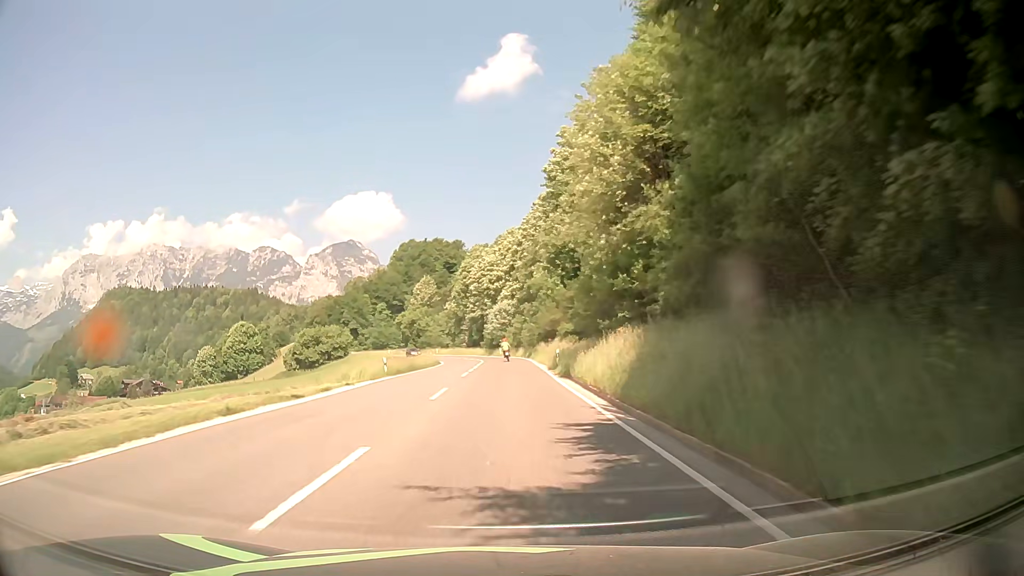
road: primary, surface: asphalt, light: Day
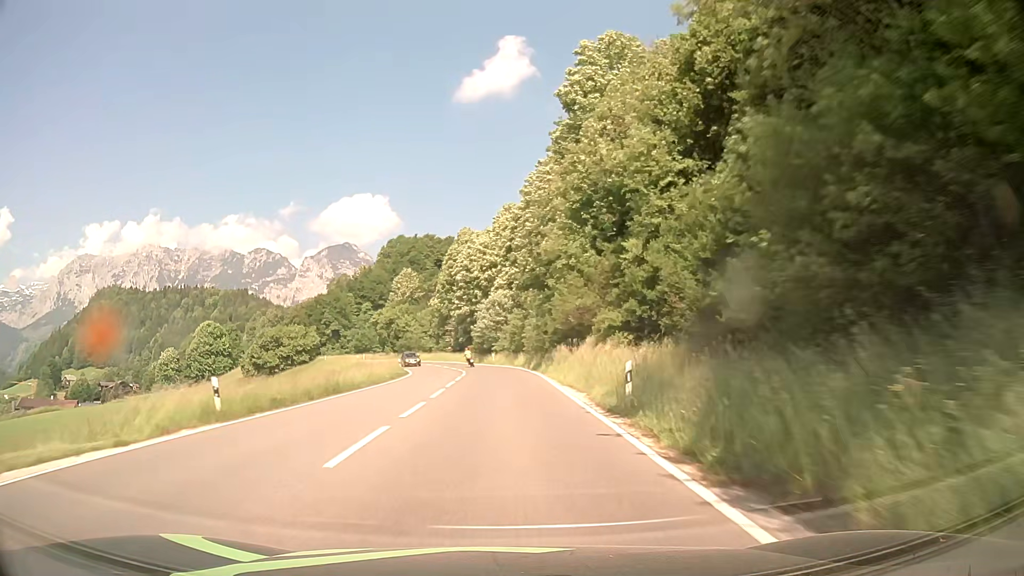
(+0.1, +21.4) m; +1°
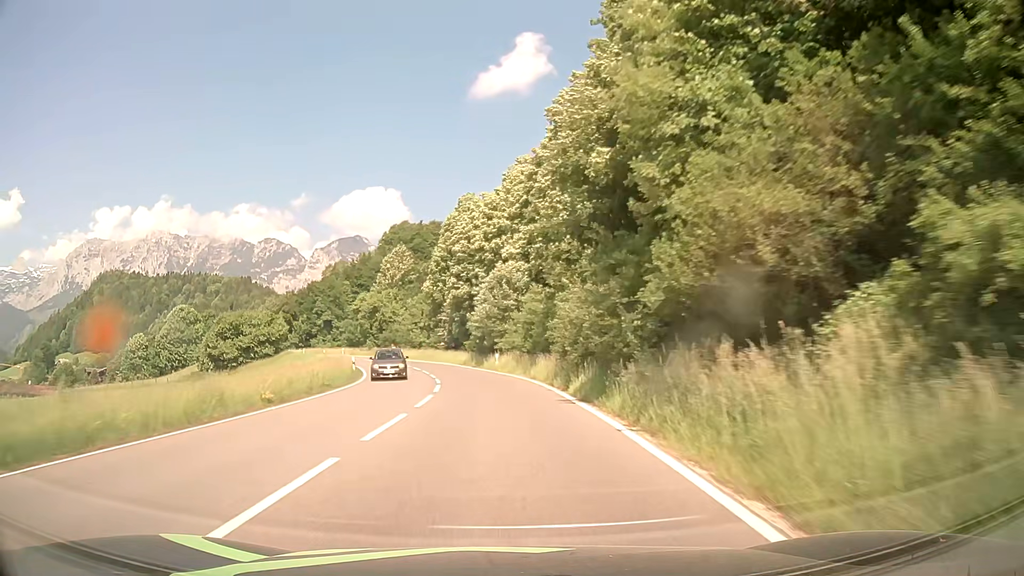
(-0.2, +21.5) m; -1°
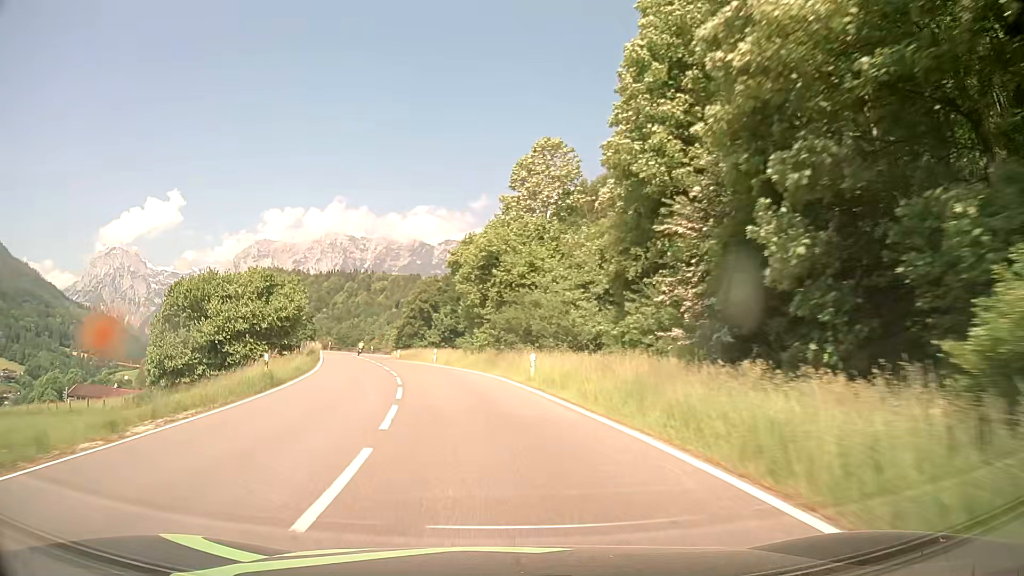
(-5.6, +53.2) m; -15°
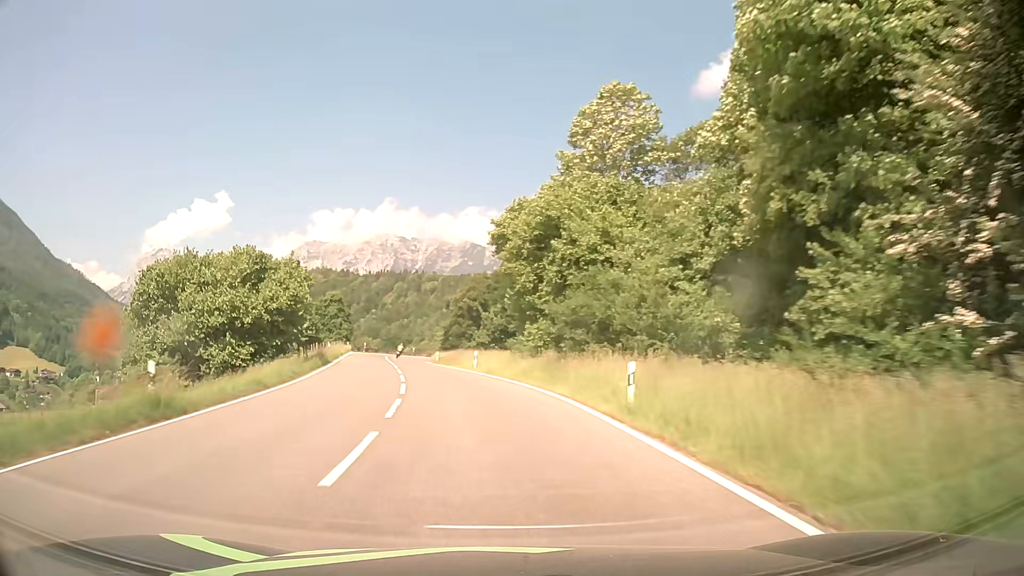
(-0.4, +10.7) m; -4°
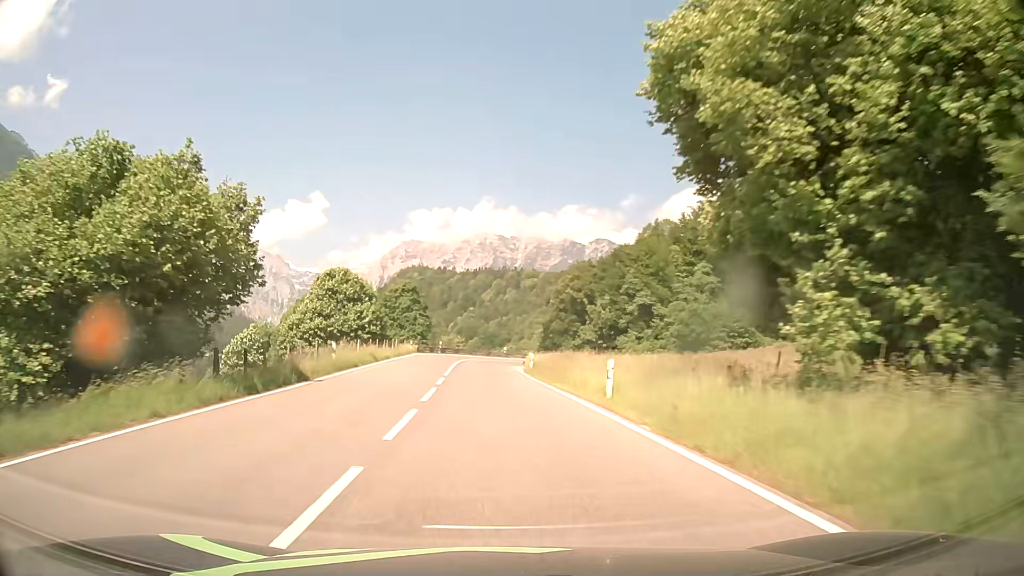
(-1.7, +21.2) m; -9°
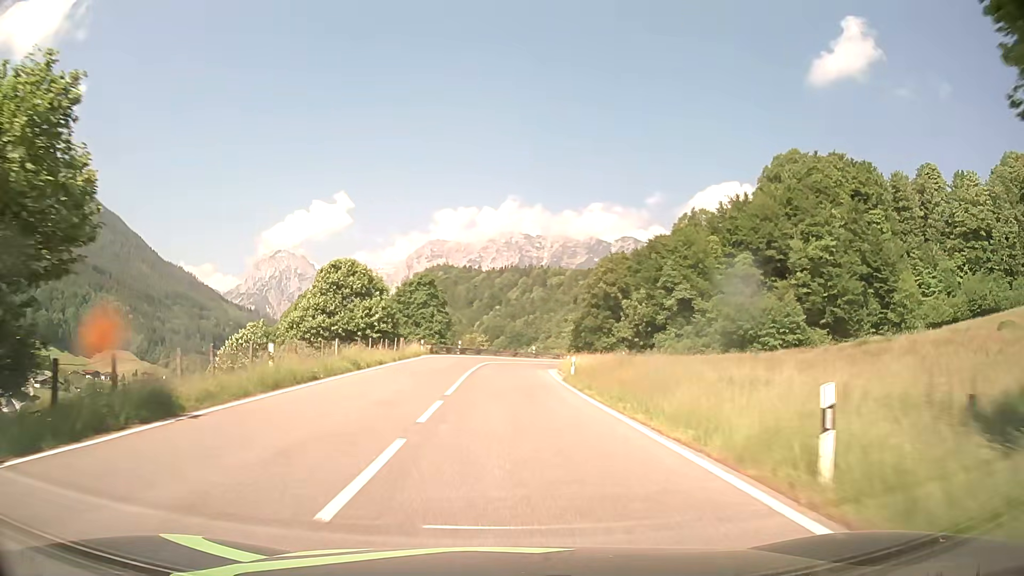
(-0.3, +10.0) m; -2°
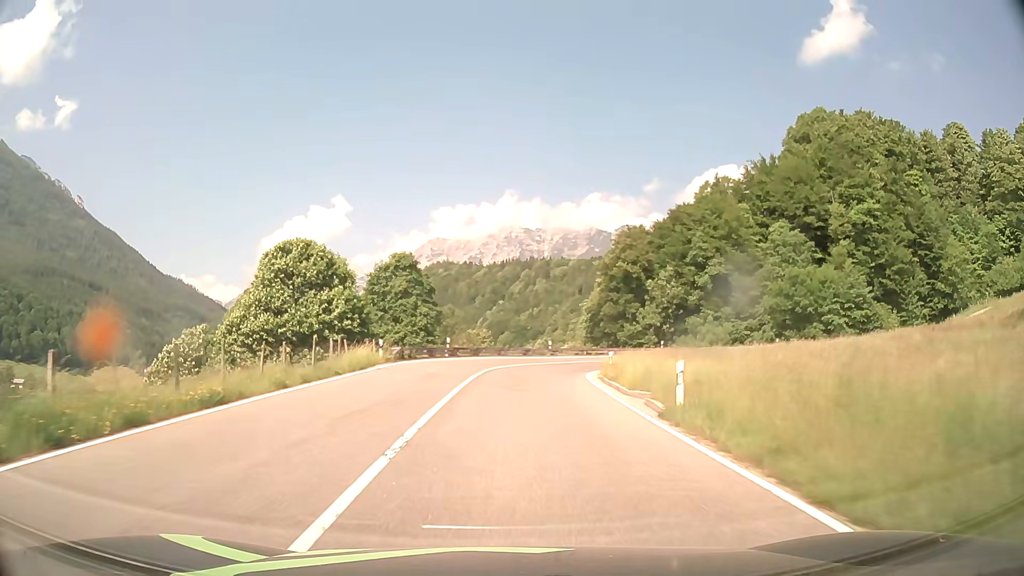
(-0.2, +18.2) m; -1°
(0, +10) (0, +20) (+1, +30) (+3, +40) (+7, +49) (+14, +56) (+22, +61) (+32, +61) (+42, +59) (+50, +53) m
